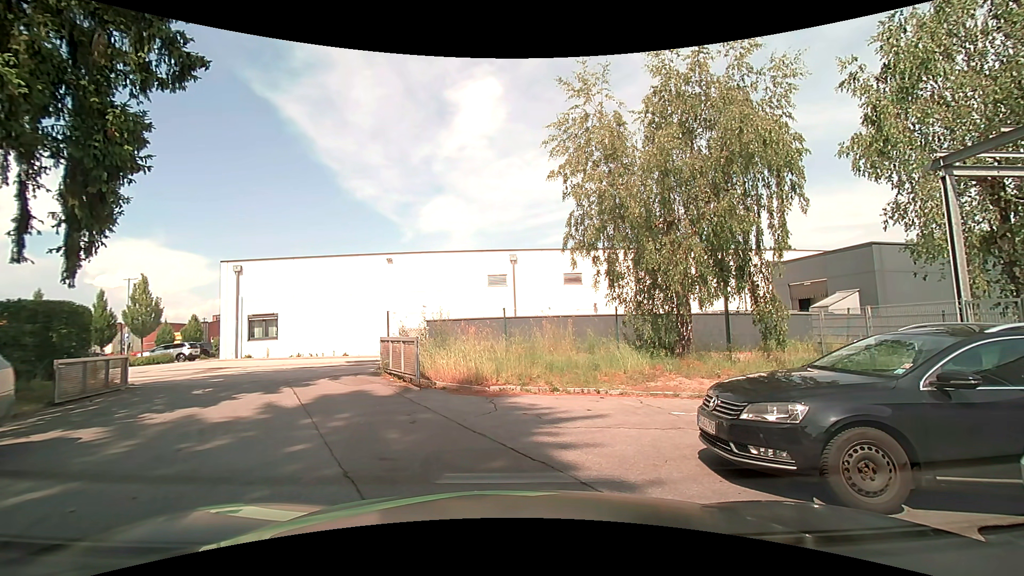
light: Day
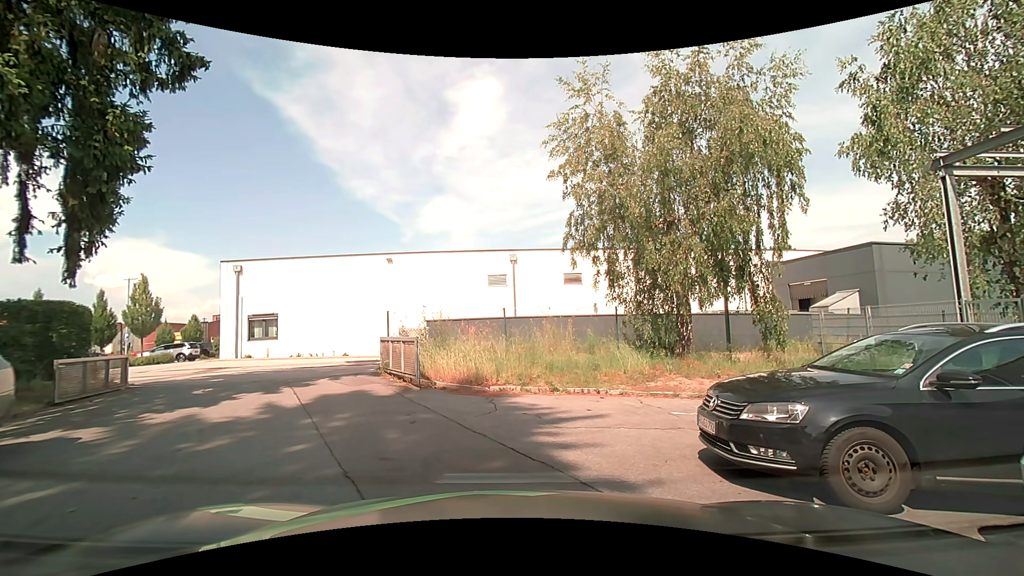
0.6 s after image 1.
(0.0, 0.0) m; 0°
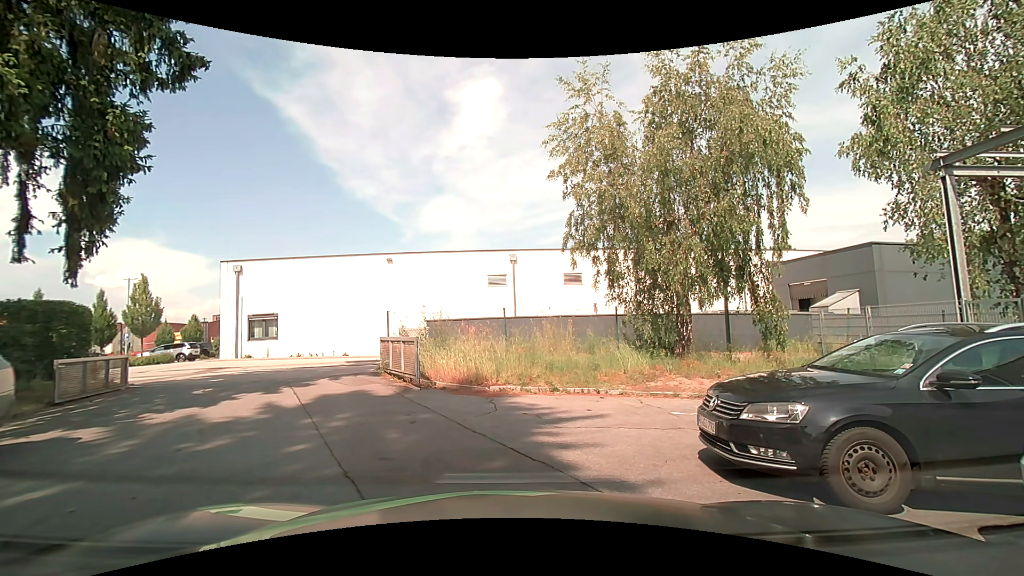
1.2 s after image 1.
(0.0, 0.0) m; 0°
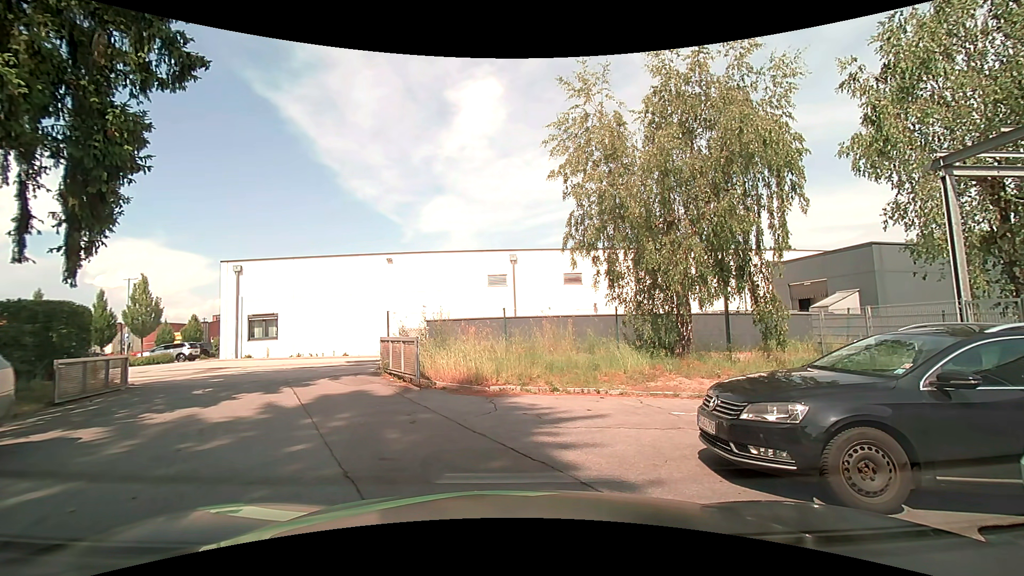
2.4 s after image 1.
(0.0, 0.0) m; 0°
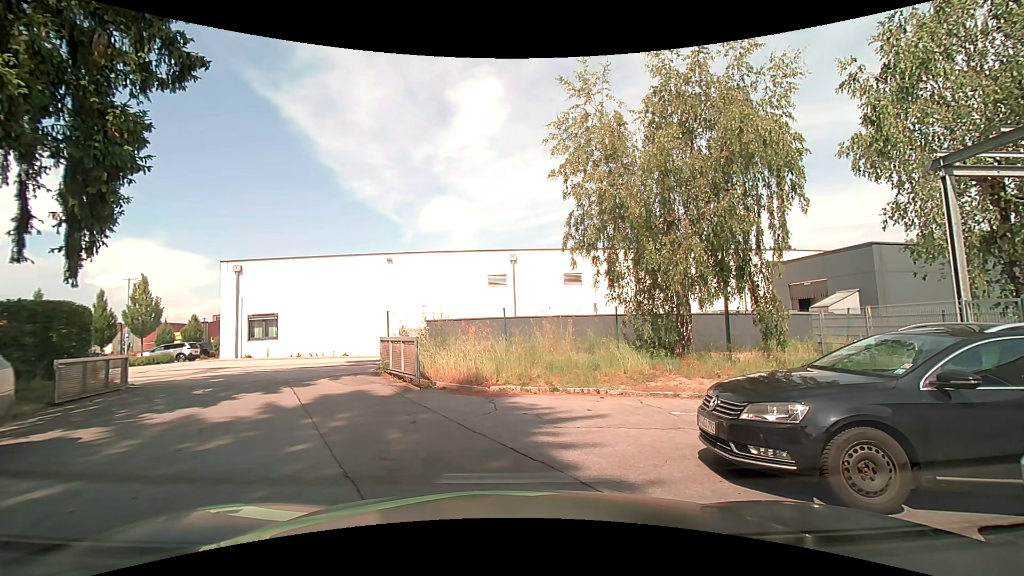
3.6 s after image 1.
(0.0, 0.0) m; 0°
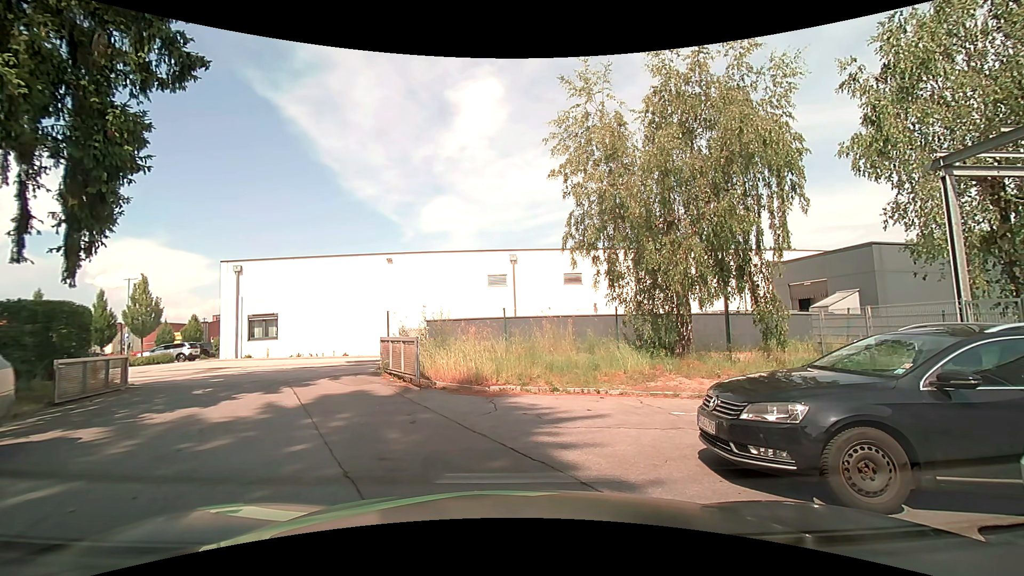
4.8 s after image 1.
(0.0, 0.0) m; 0°
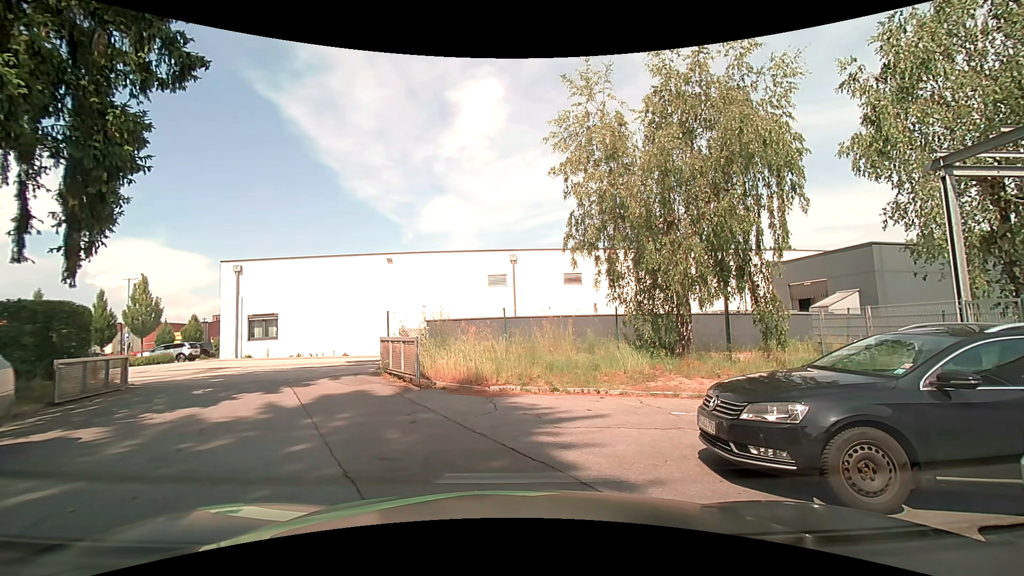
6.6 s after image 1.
(0.0, 0.0) m; 0°
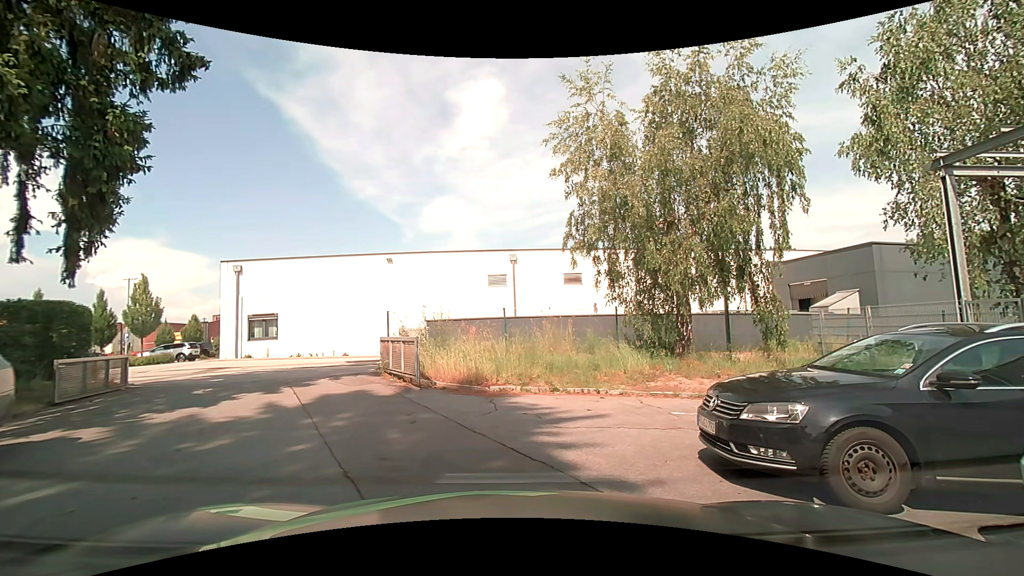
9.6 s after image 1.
(0.0, 0.0) m; 0°
